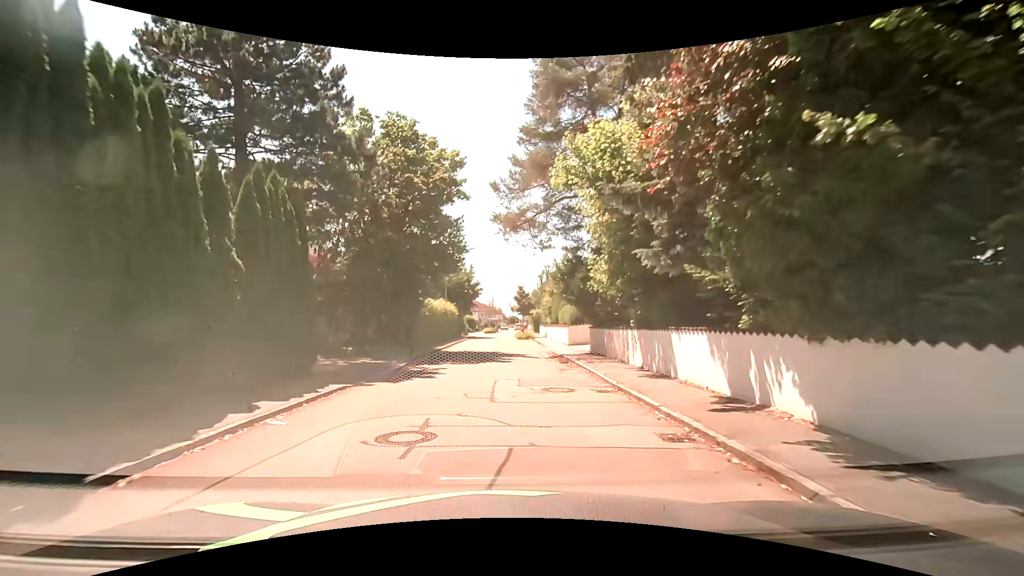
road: residential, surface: asphalt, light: Day
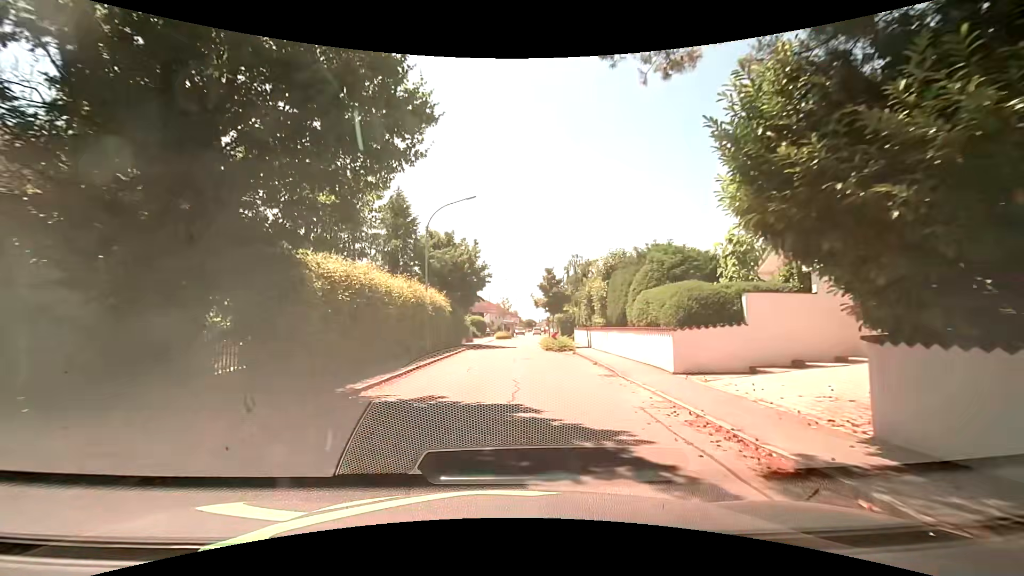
(-0.6, +17.4) m; -2°
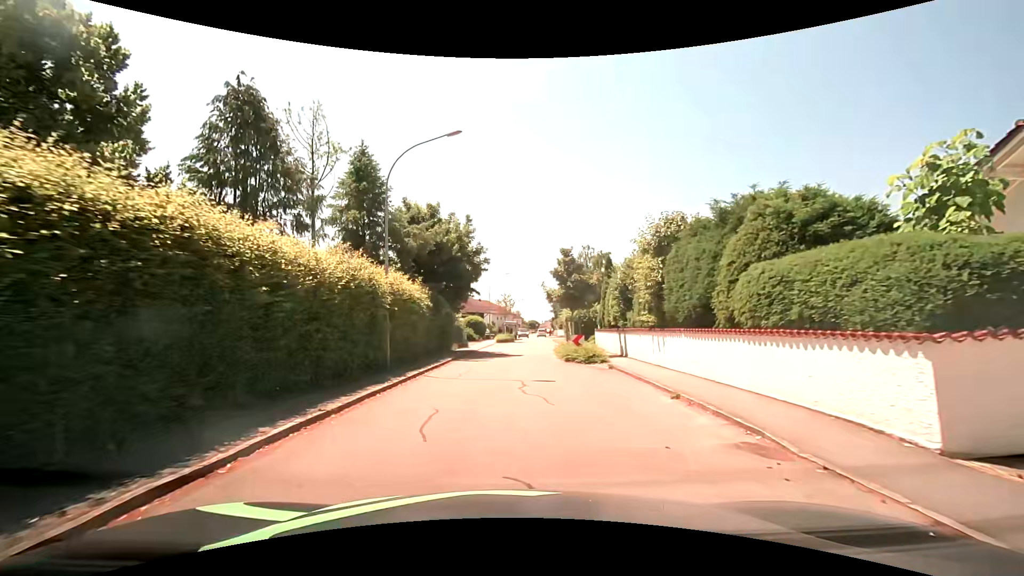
(-0.1, +8.5) m; +1°
(0, +10) (0, +20) (0, +30) (+1, +40) (+1, +50) (+2, +60) (+2, +70) (+2, +80) (+2, +90) (0, +100) m
